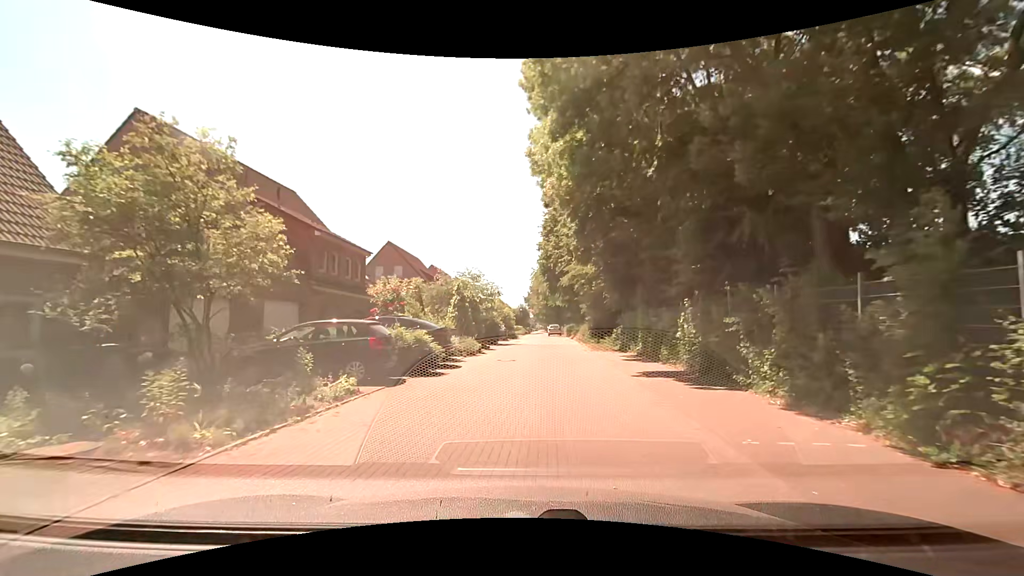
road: residential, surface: paving_stones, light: Day
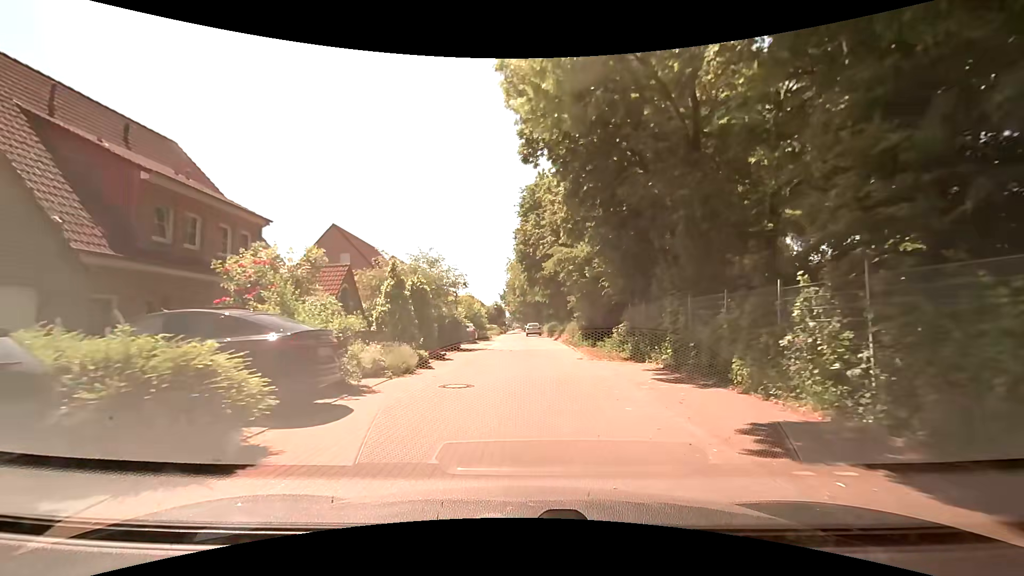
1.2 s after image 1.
(+0.2, +8.6) m; +1°
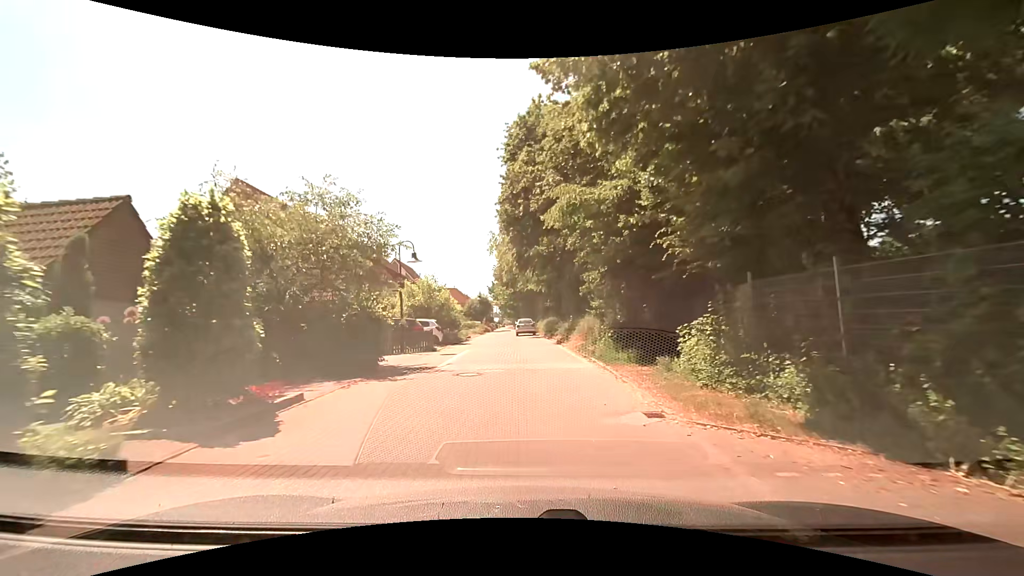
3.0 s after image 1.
(+0.3, +13.0) m; +3°
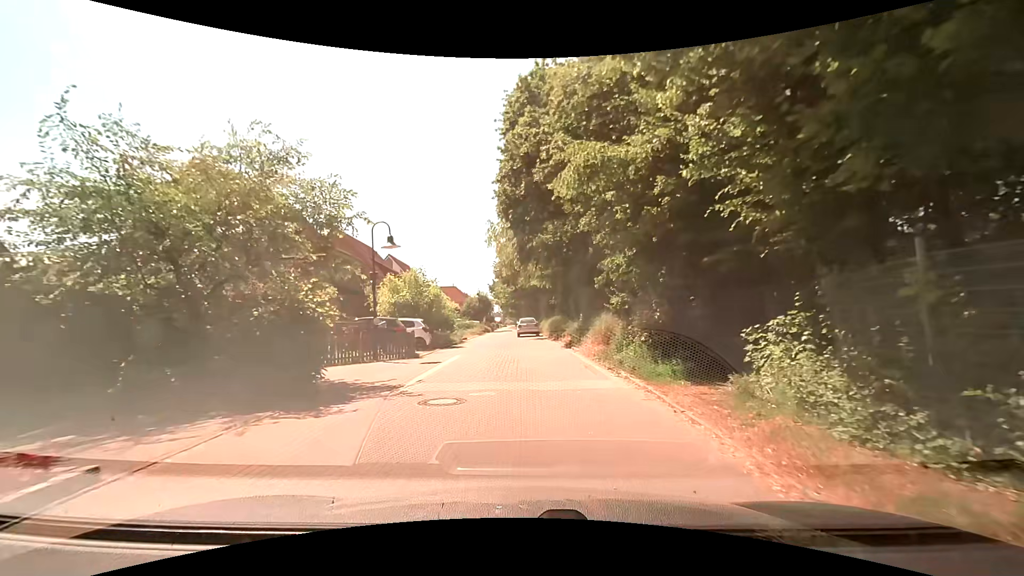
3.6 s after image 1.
(-0.1, +4.0) m; -1°
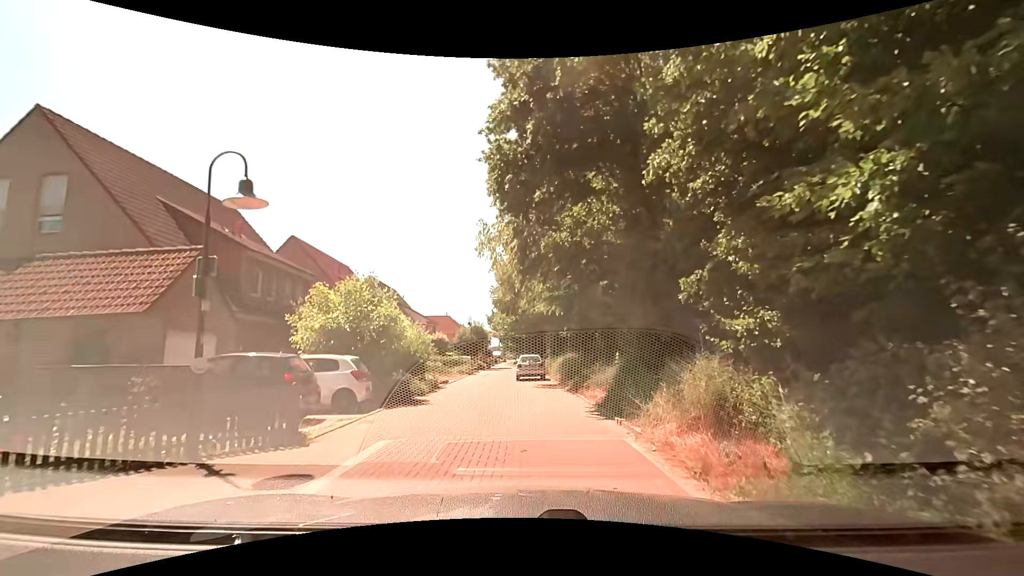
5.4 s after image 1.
(0.0, +9.2) m; 0°
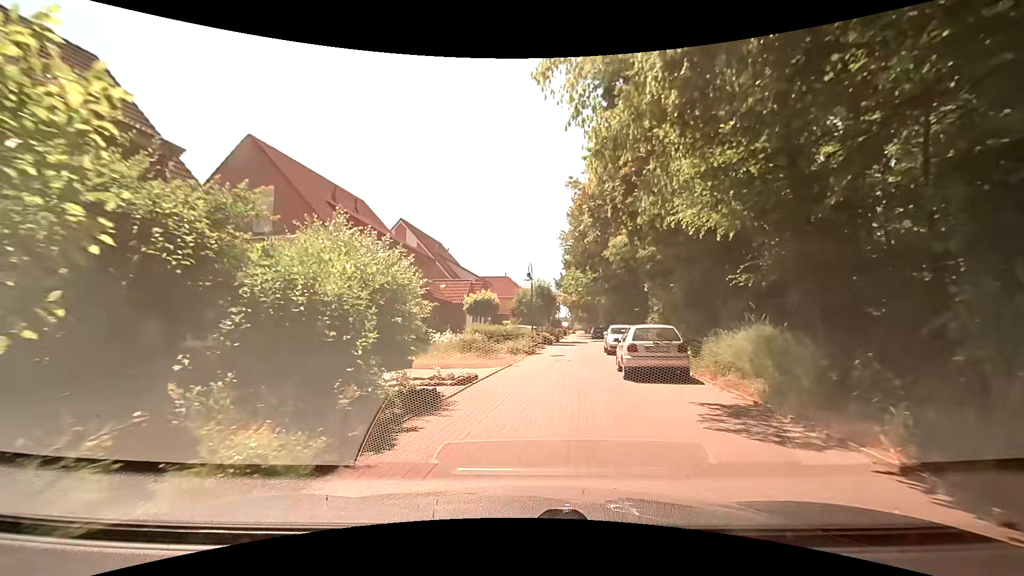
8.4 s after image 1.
(-1.1, +15.3) m; -9°
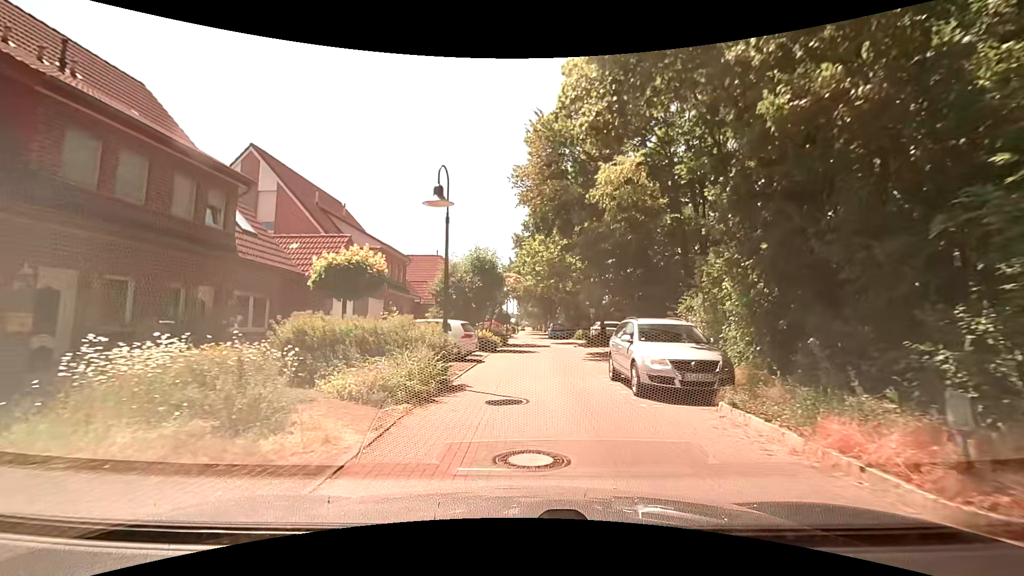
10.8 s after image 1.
(+1.1, +16.0) m; +6°
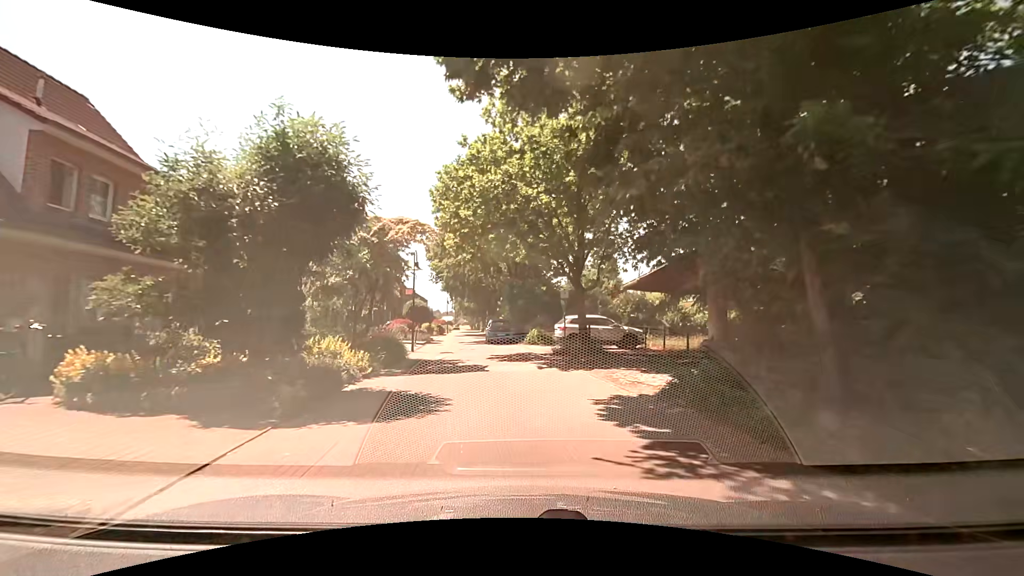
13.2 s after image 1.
(+1.2, +16.9) m; +9°
(-1, +10) (-2, +20) (-4, +30) (-5, +40) (-6, +50) (-7, +60) (-8, +69) (-9, +79) (-10, +89) (-12, +99) m
